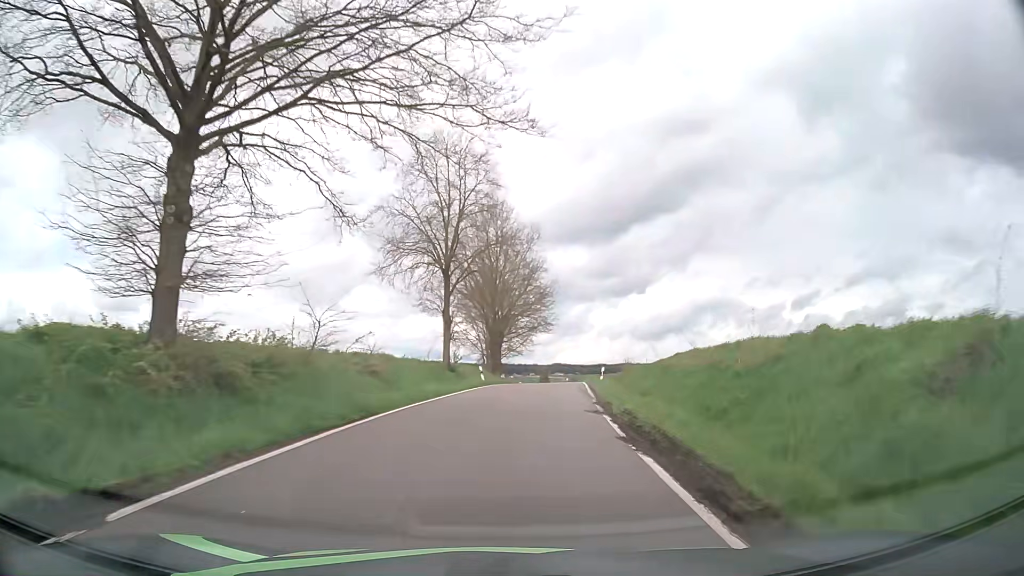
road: unclassified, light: Day
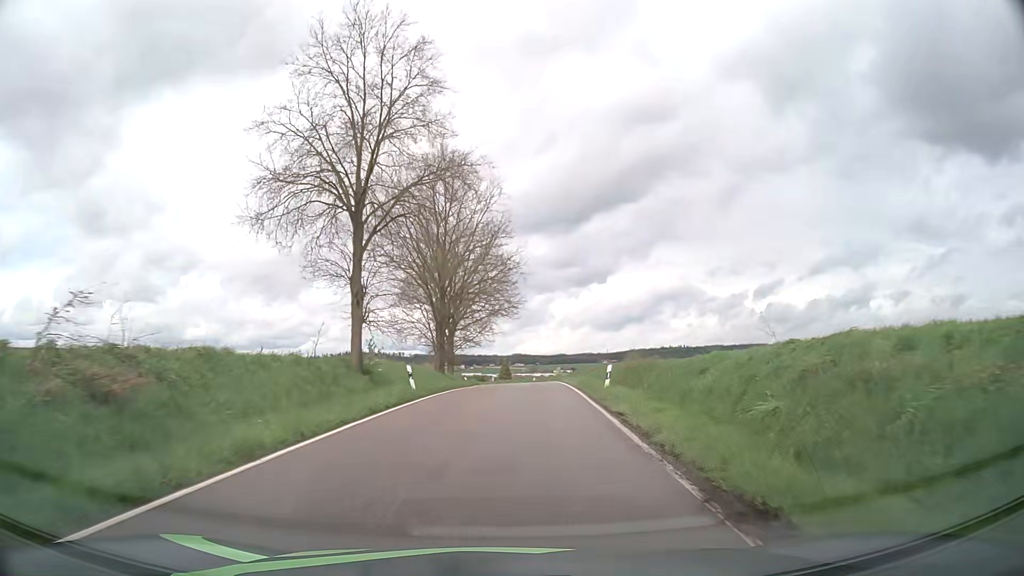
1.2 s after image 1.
(+0.4, +14.5) m; +4°
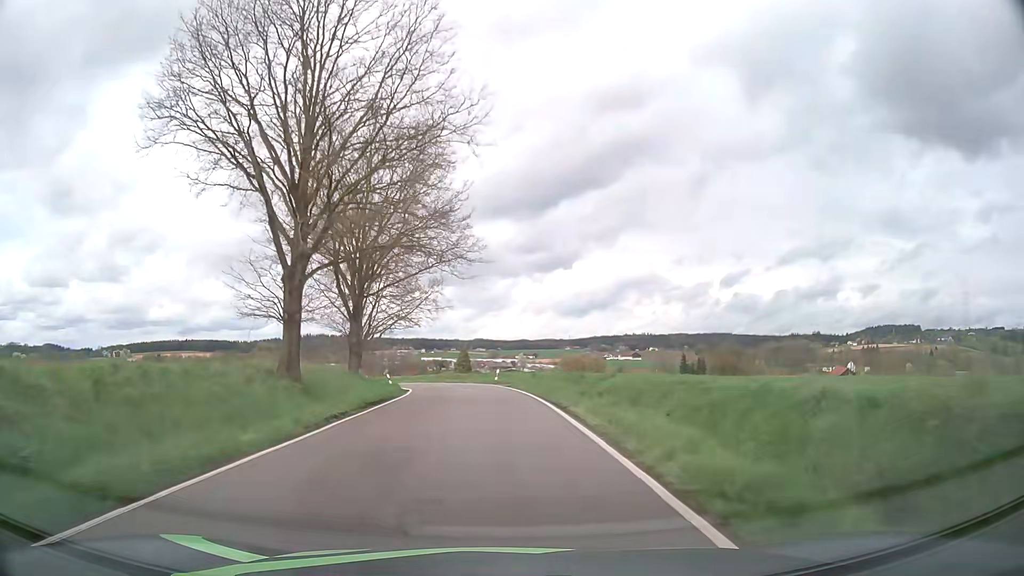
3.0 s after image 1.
(+0.7, +25.1) m; +3°
(0, +10) (0, +20) (-1, +30) (-2, +40) (-4, +50) (-7, +59) (-11, +69) (-15, +78) (-20, +86) (-24, +95) m
